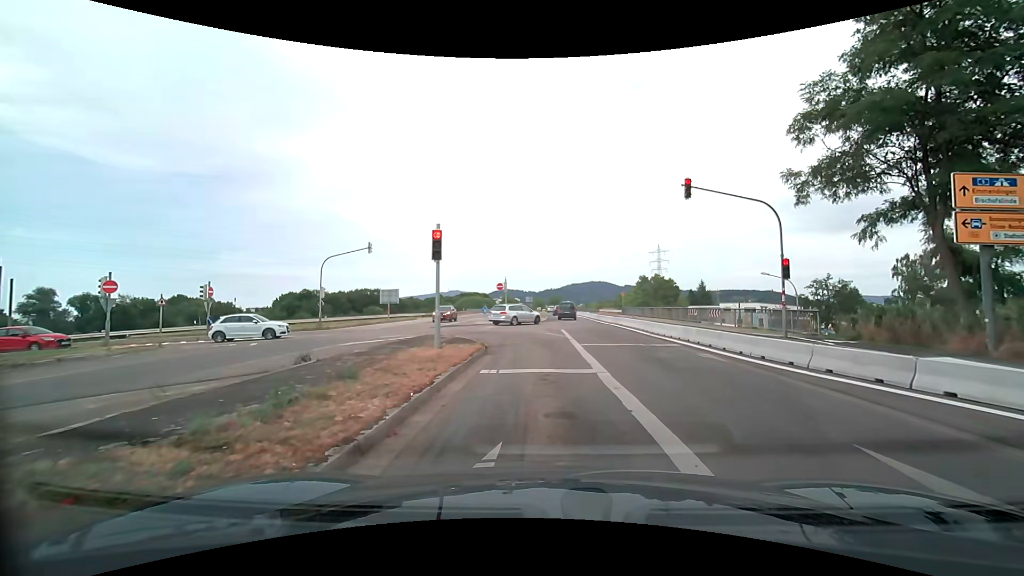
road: tertiary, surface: asphalt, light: Day
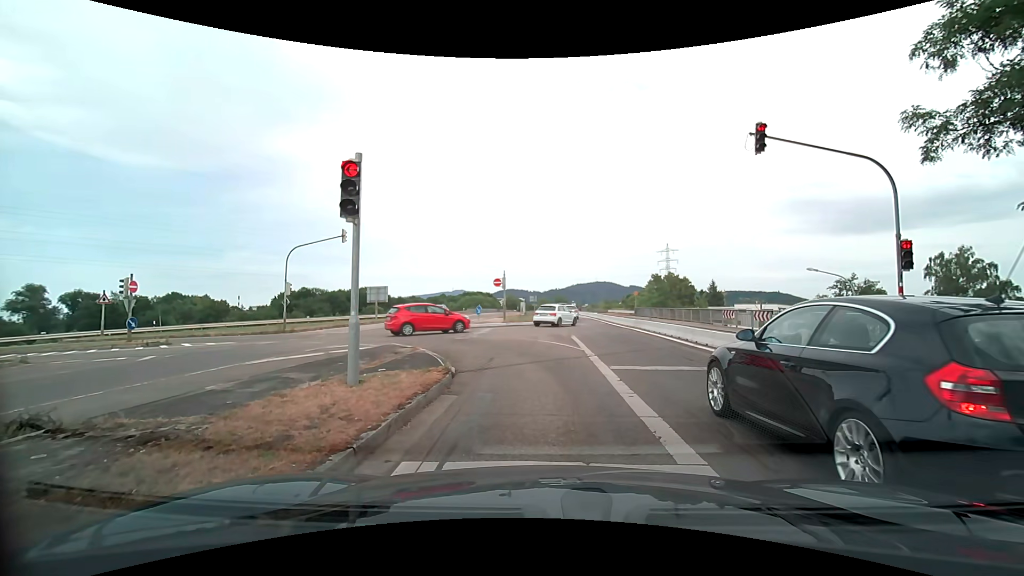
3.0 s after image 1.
(-0.1, +5.9) m; -3°
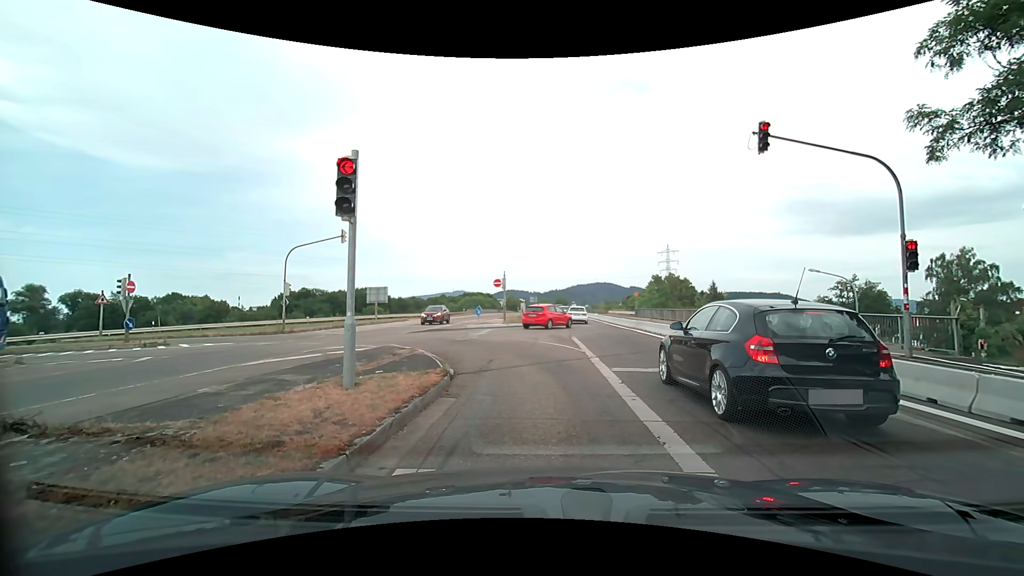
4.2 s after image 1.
(0.0, +0.2) m; 0°
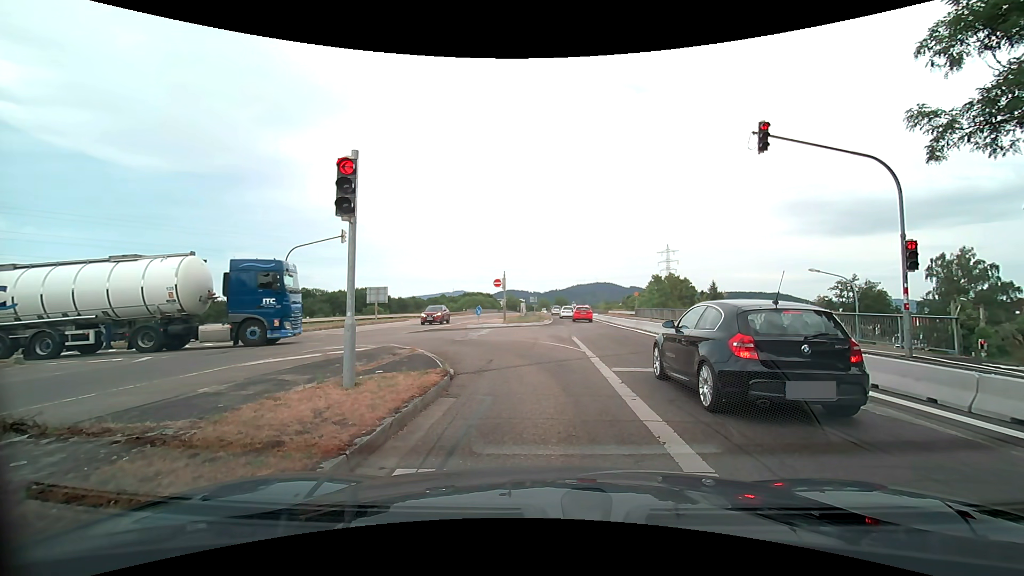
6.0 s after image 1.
(0.0, 0.0) m; 0°
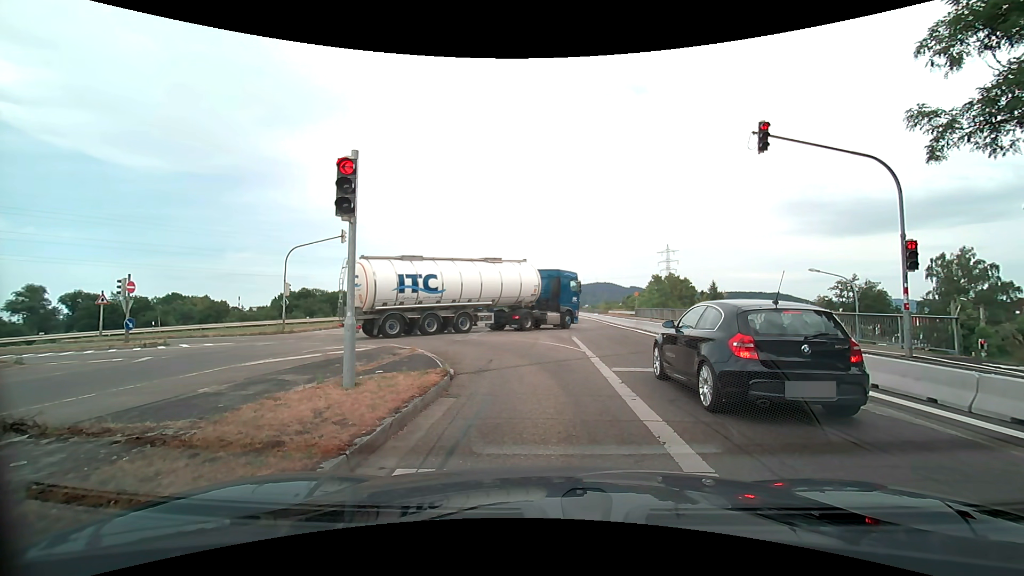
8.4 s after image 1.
(0.0, 0.0) m; 0°
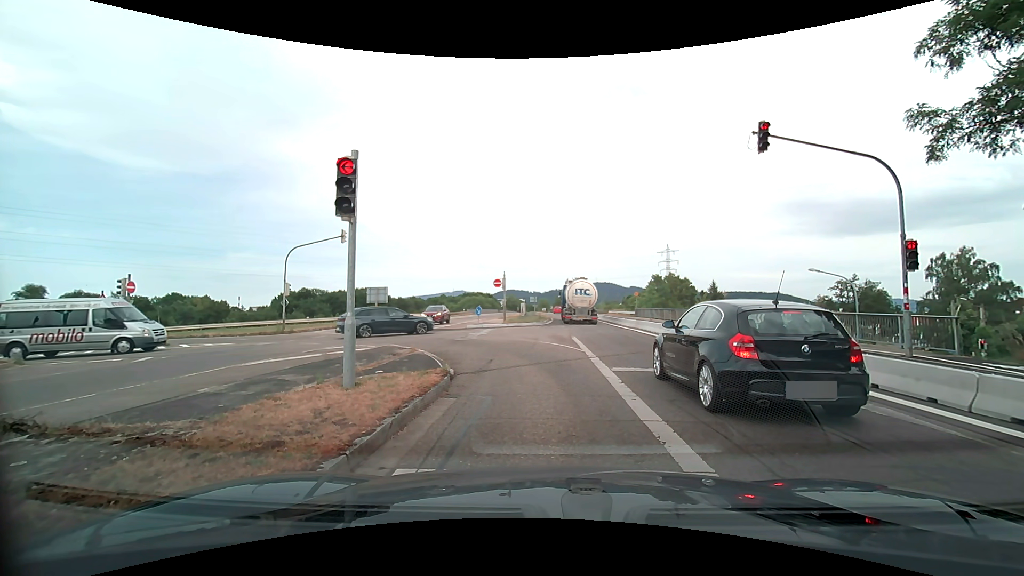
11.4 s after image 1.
(0.0, 0.0) m; 0°
